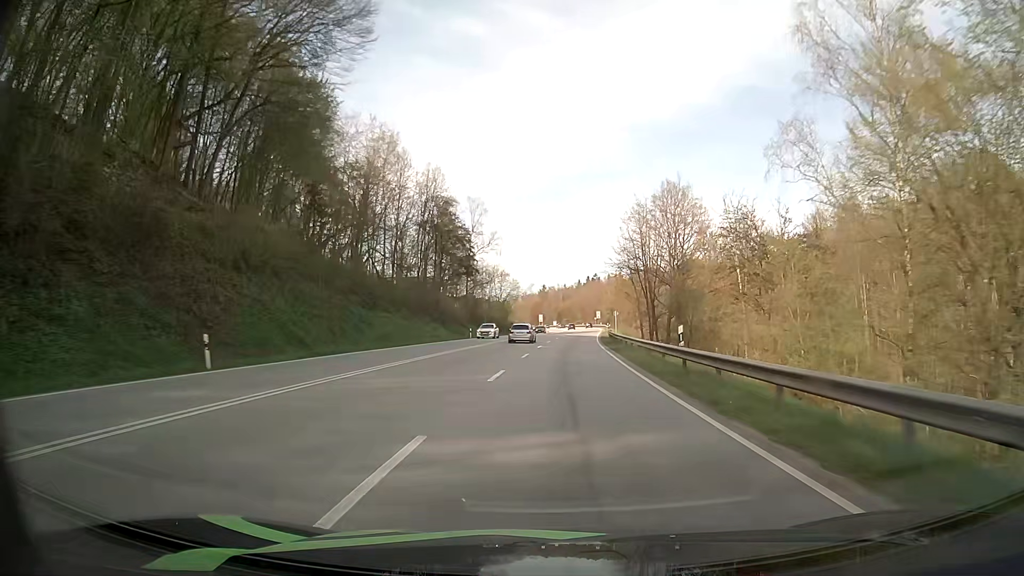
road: primary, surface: asphalt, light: Day
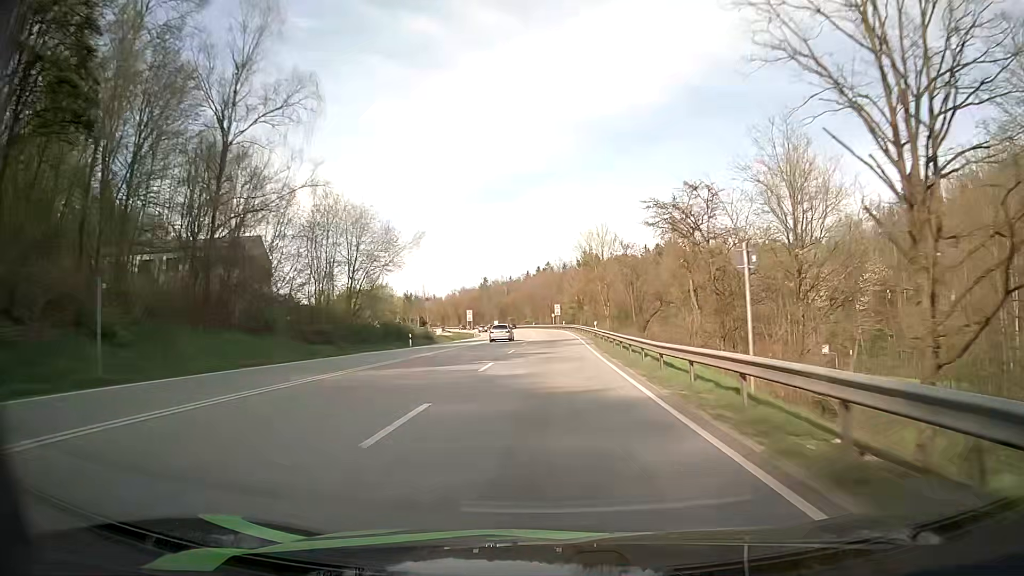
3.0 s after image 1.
(+3.1, +67.7) m; +4°
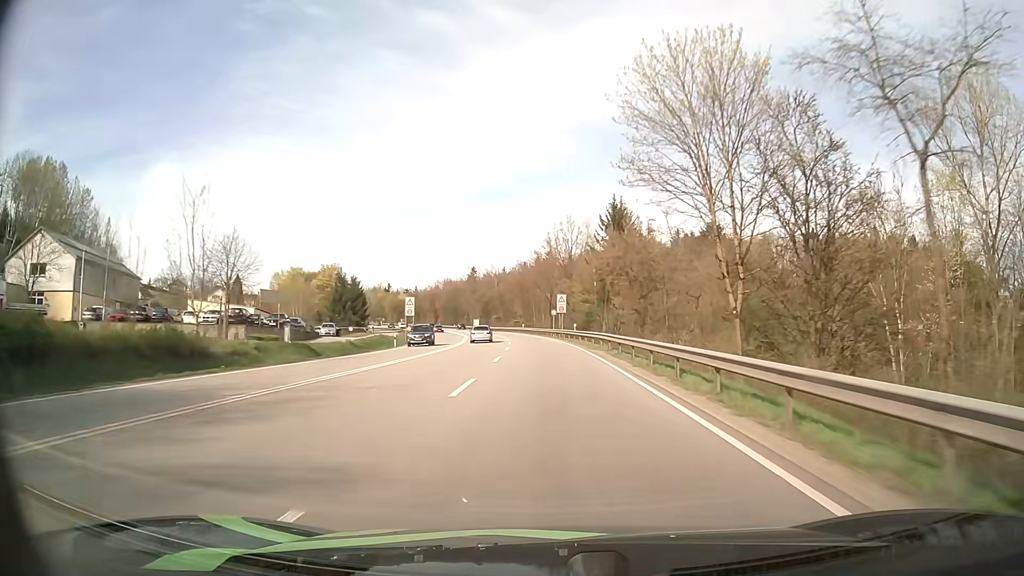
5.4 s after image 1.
(+0.6, +54.2) m; 0°
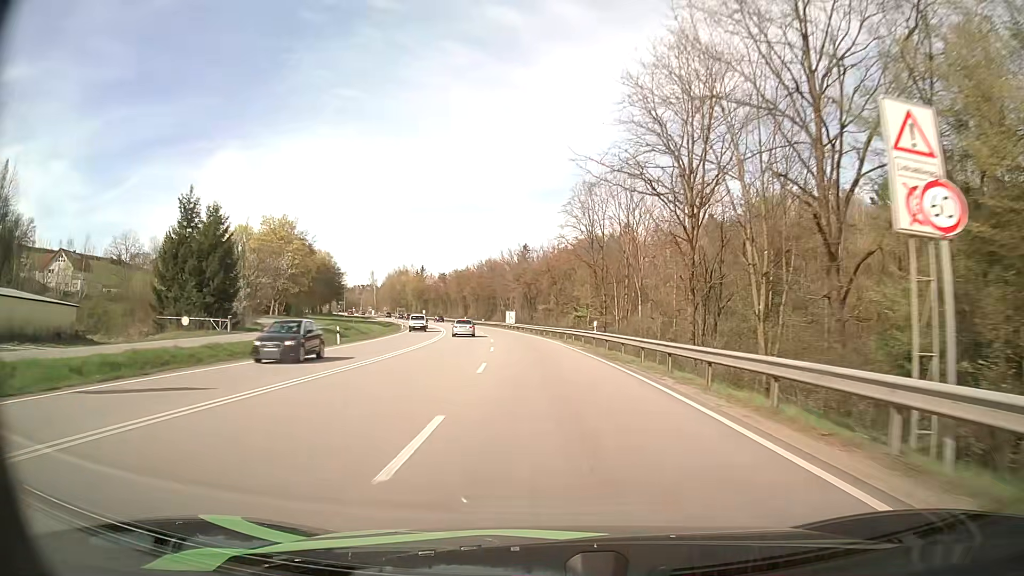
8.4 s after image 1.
(-2.5, +66.0) m; -5°
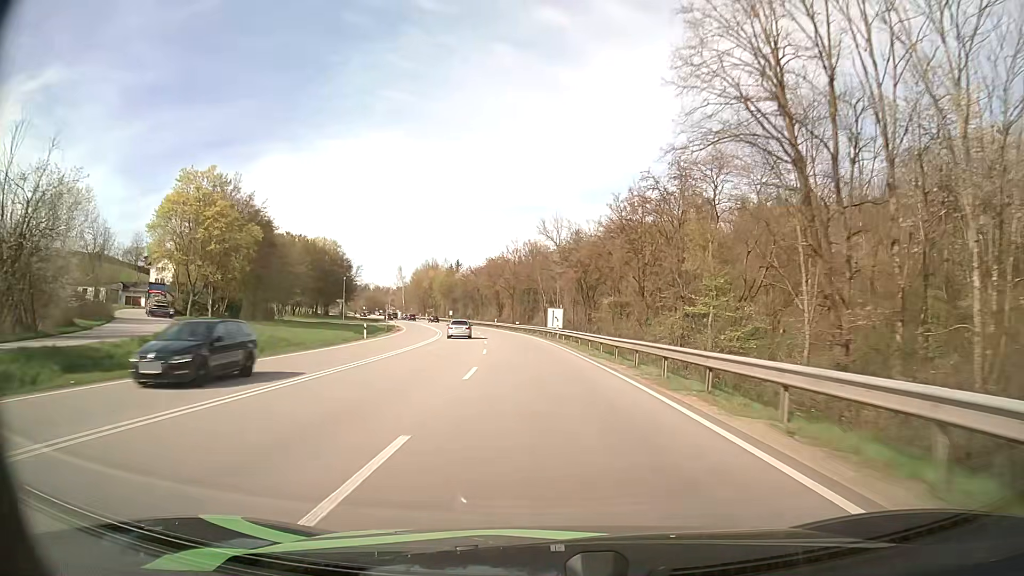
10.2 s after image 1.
(-1.3, +37.1) m; -4°
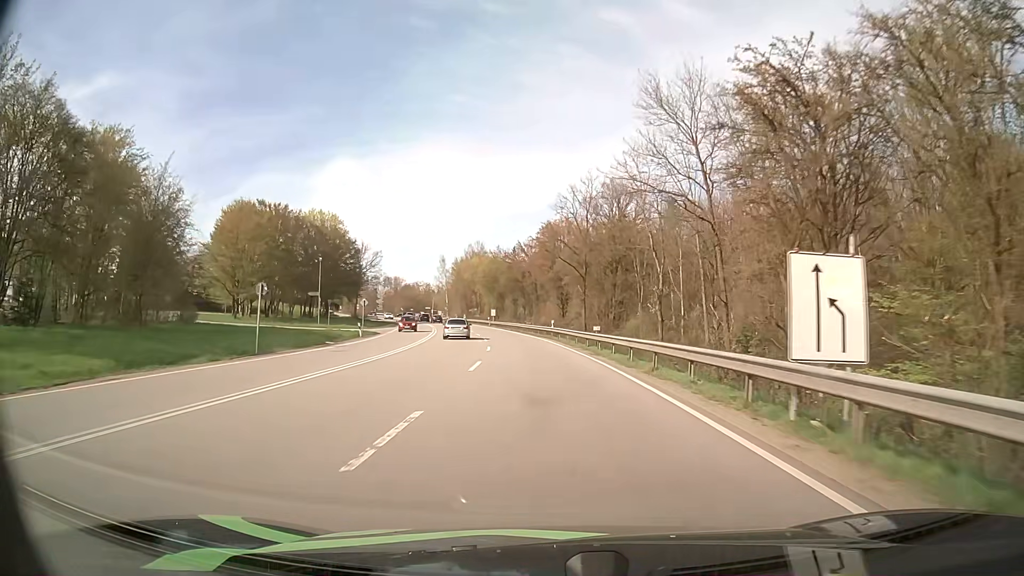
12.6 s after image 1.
(-2.4, +45.9) m; -6°
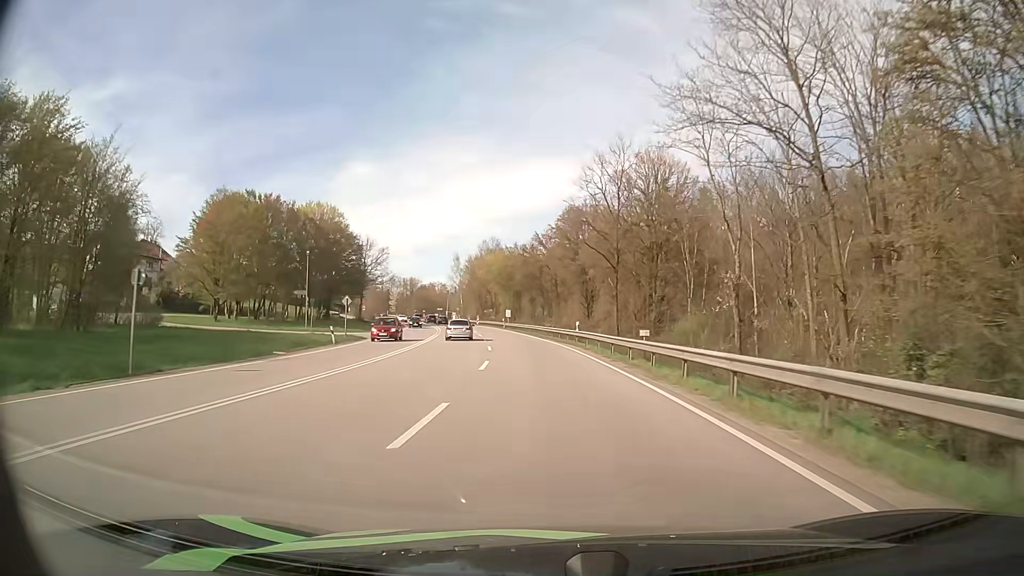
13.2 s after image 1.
(-0.1, +10.8) m; -2°
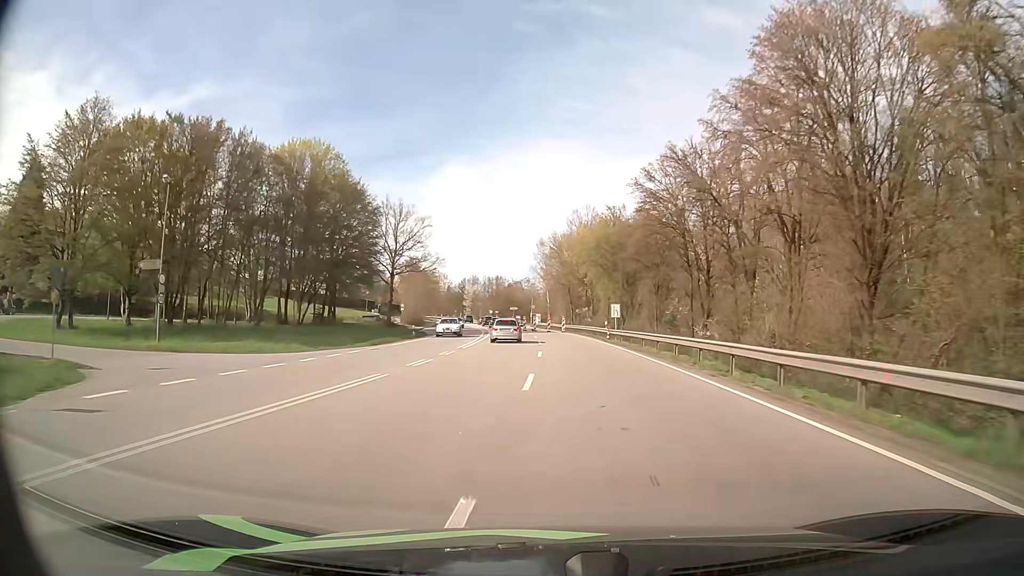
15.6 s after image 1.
(-2.8, +41.9) m; -8°
(0, +10) (-1, +20) (-1, +30) (-2, +40) (-3, +50) (-4, +60) (-5, +70) (-6, +80) (-7, +90) (-8, +100) m
